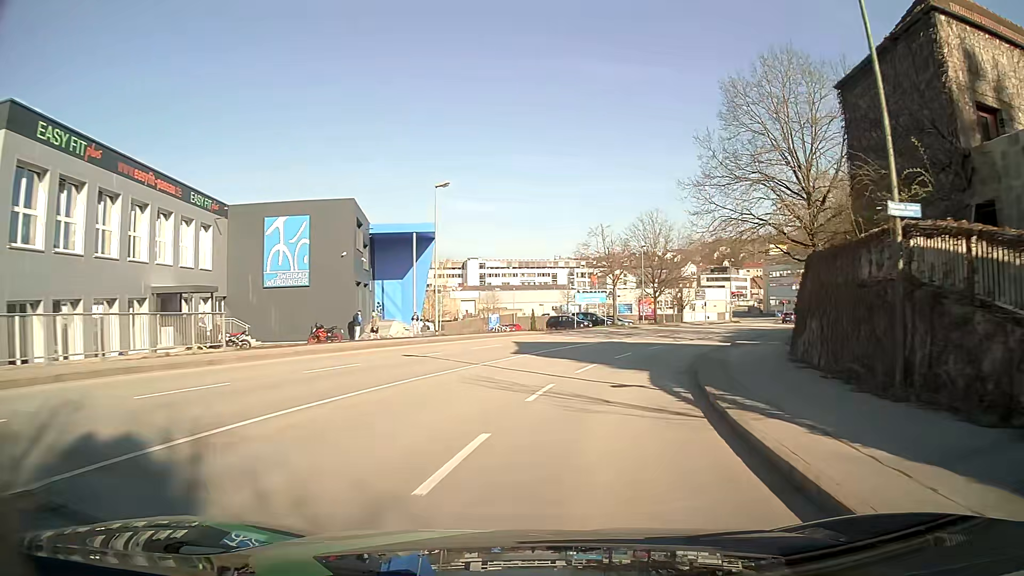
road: tertiary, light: Day
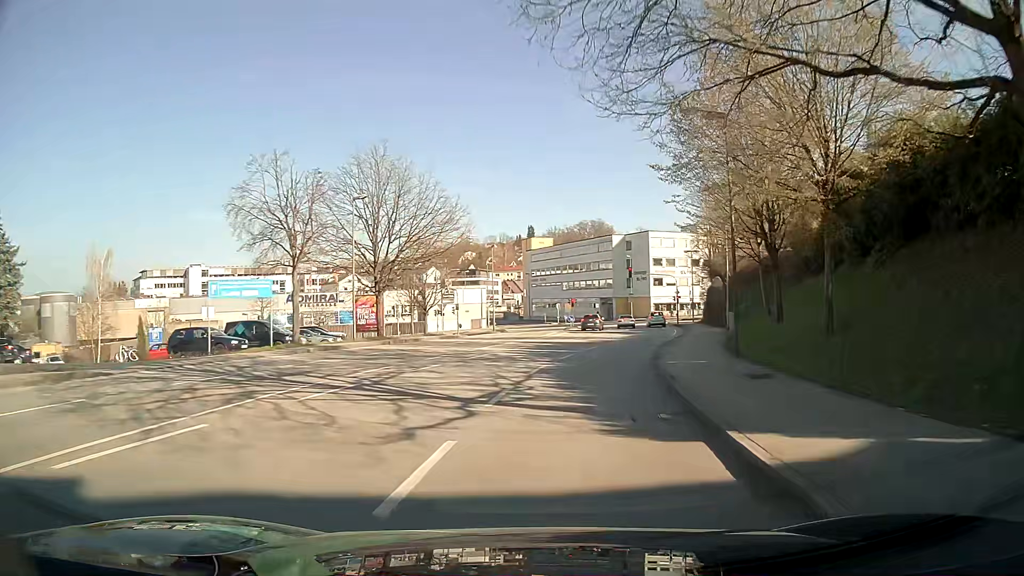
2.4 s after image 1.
(+5.9, +29.6) m; +22°
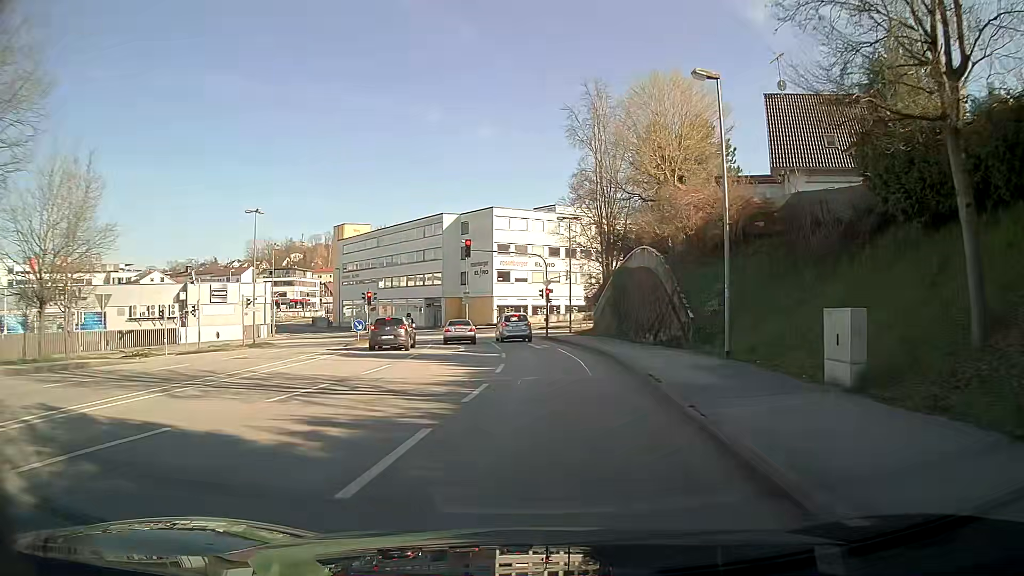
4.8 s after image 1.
(+3.5, +28.7) m; +14°
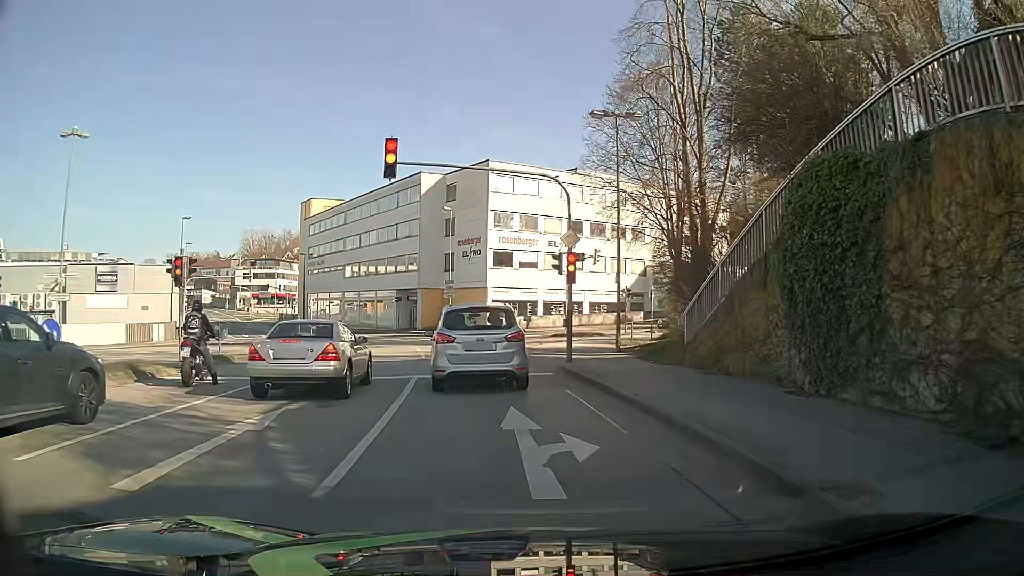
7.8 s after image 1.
(+0.3, +23.3) m; -2°
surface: asphalt
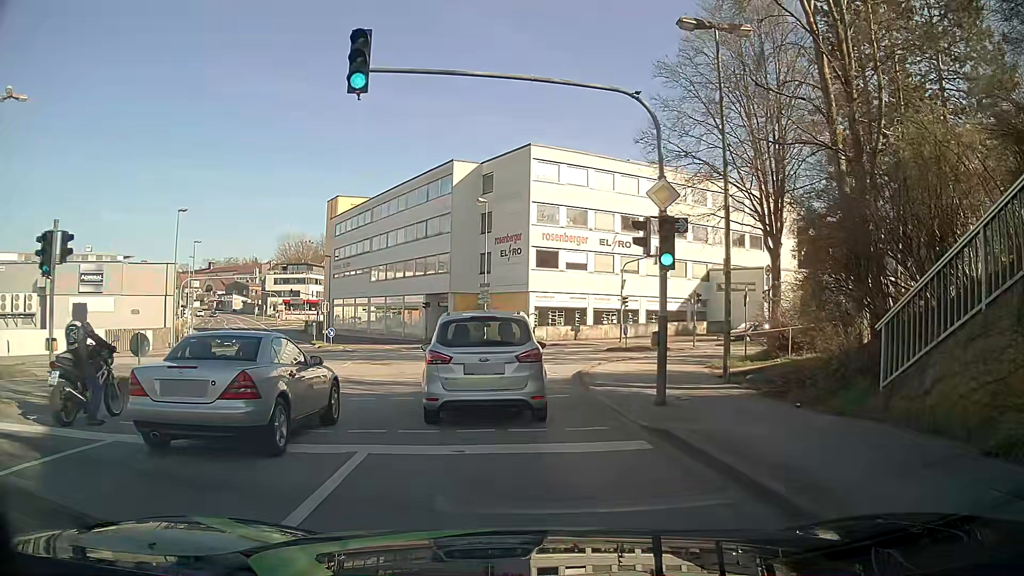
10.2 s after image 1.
(-0.1, +7.7) m; -4°
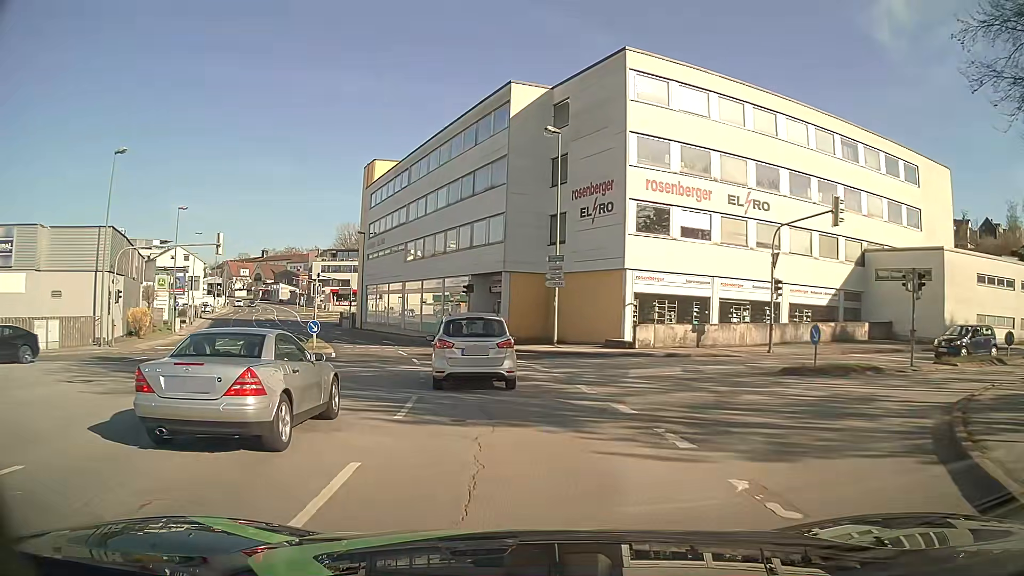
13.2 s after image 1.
(-0.8, +17.9) m; -5°
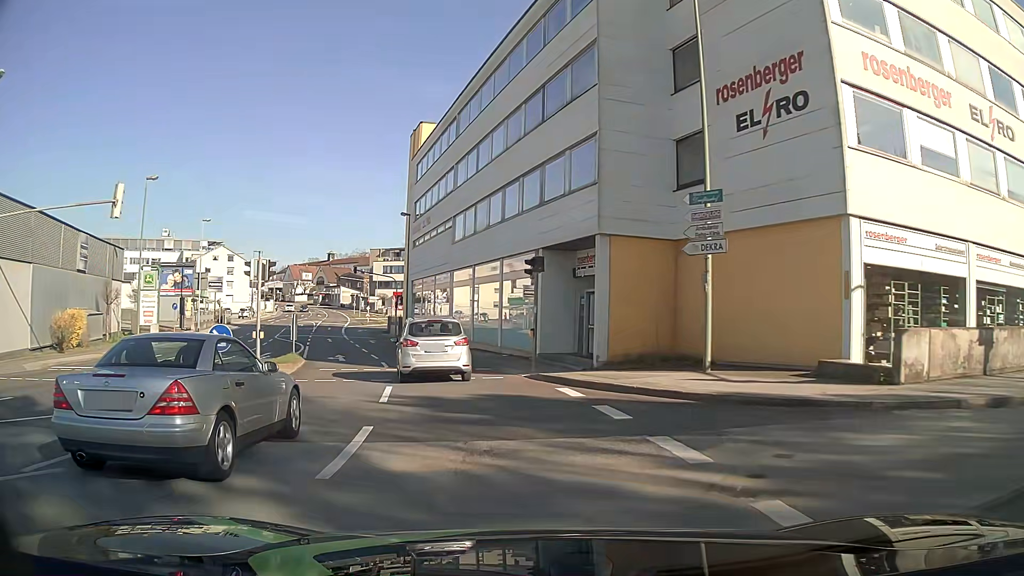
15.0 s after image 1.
(-0.8, +16.0) m; -7°
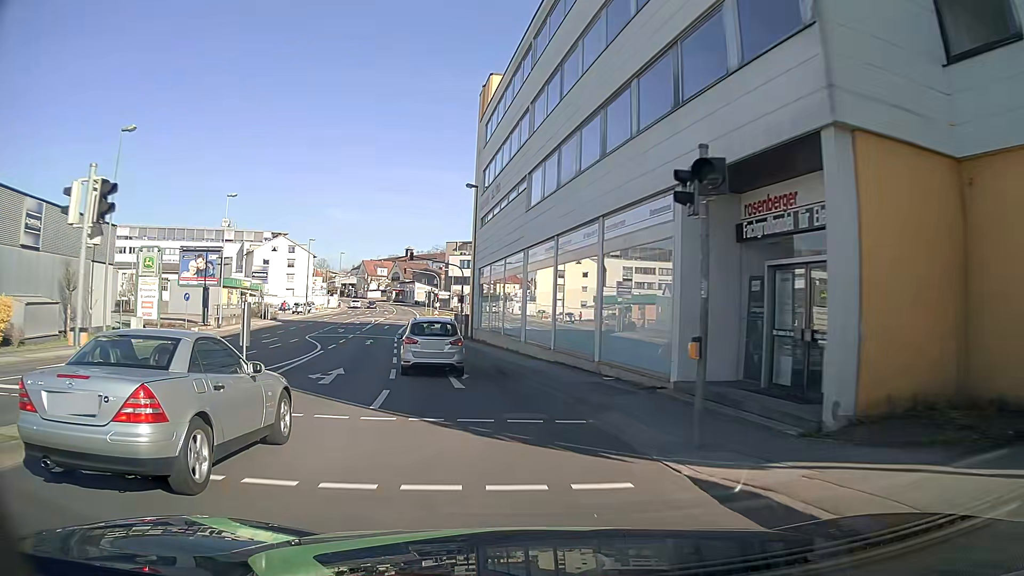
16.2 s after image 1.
(-0.6, +11.5) m; -7°
(-1, +10) (-2, +20) (-4, +30) (-6, +39) (-8, +49) (-10, +59) (-10, +69) (-8, +79) (-4, +88) (0, +97) m
